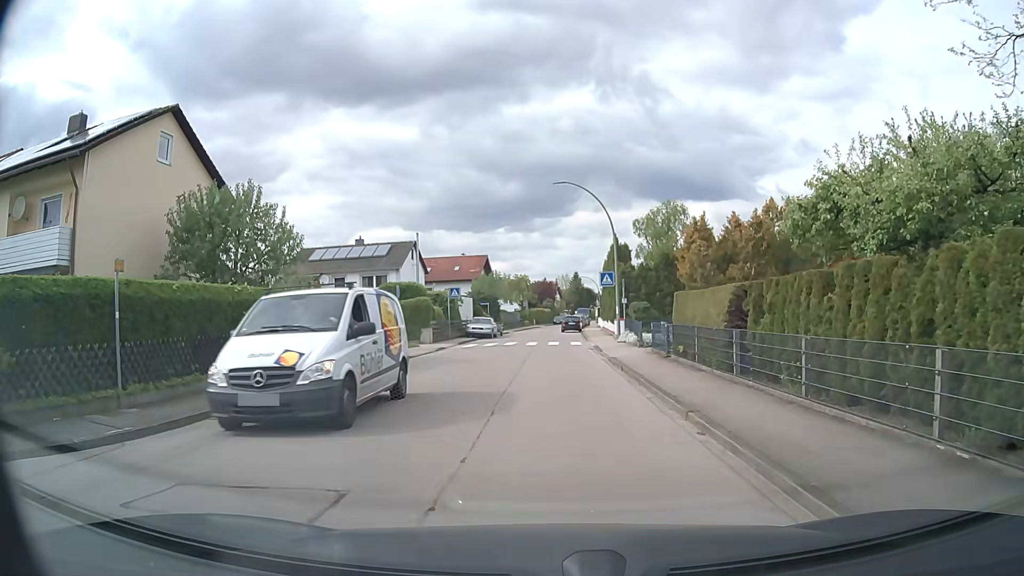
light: Day
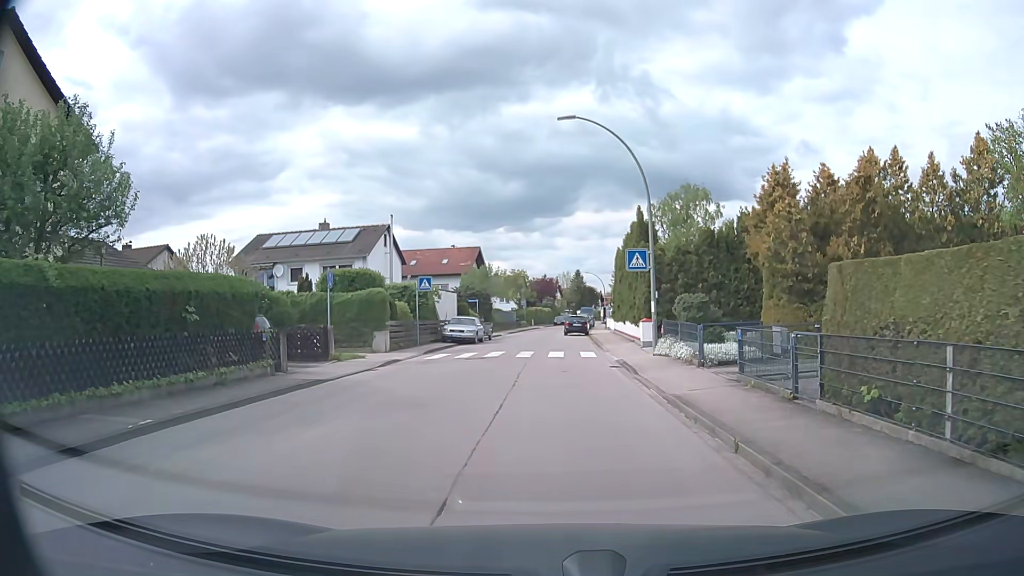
(+0.1, +10.4) m; 0°
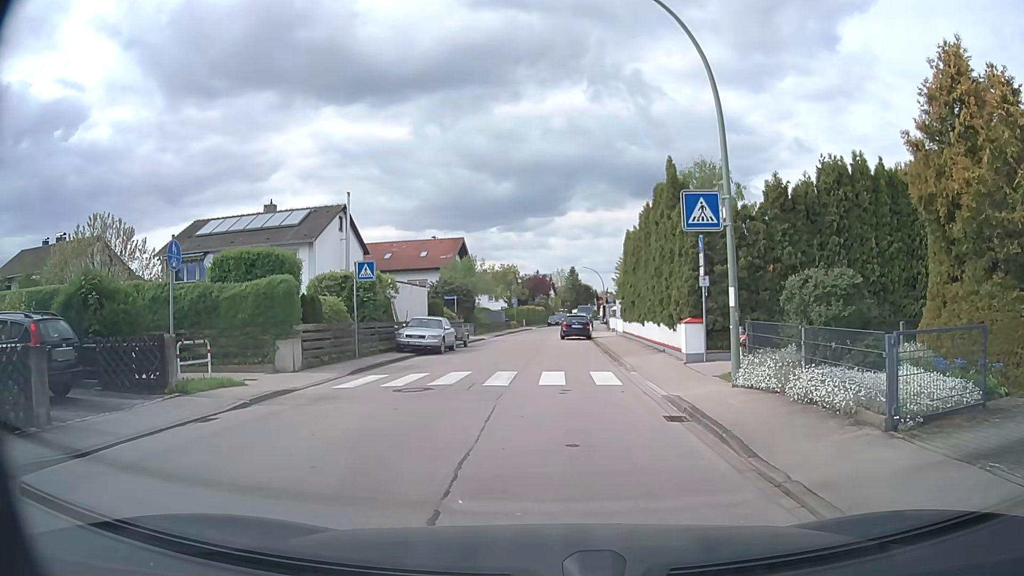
(+0.1, +9.4) m; +1°
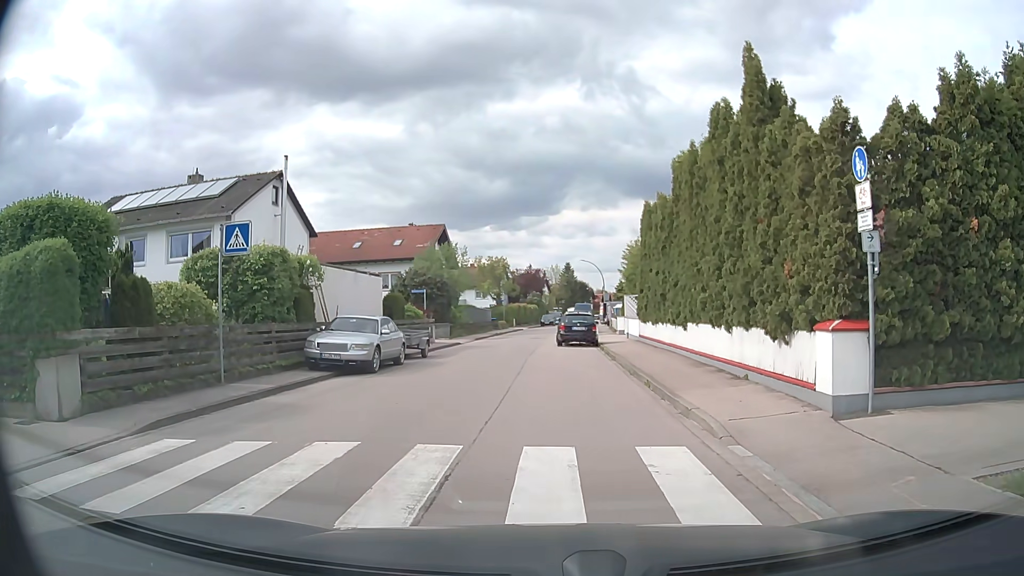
(0.0, +9.3) m; 0°
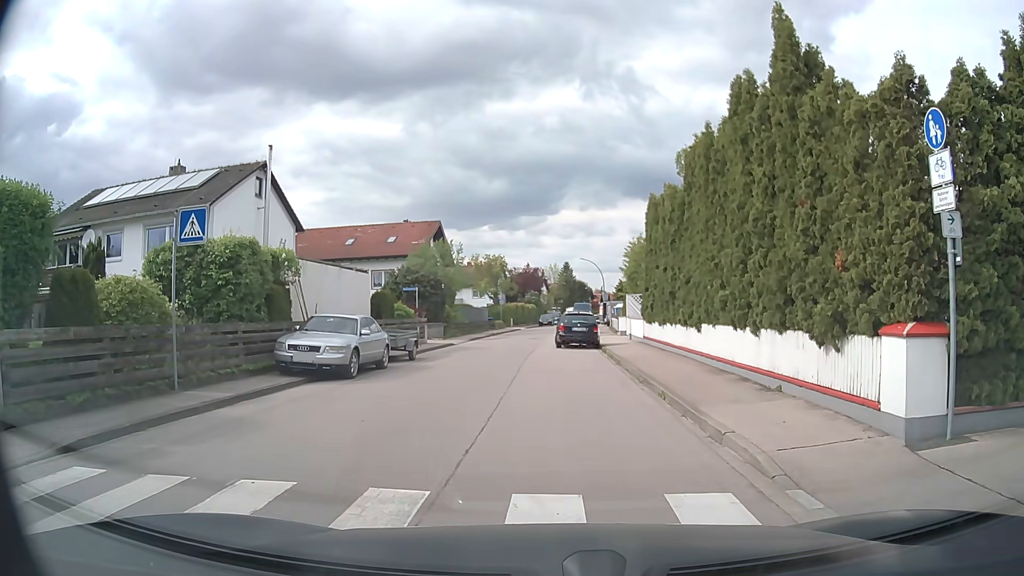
(0.0, +1.9) m; 0°
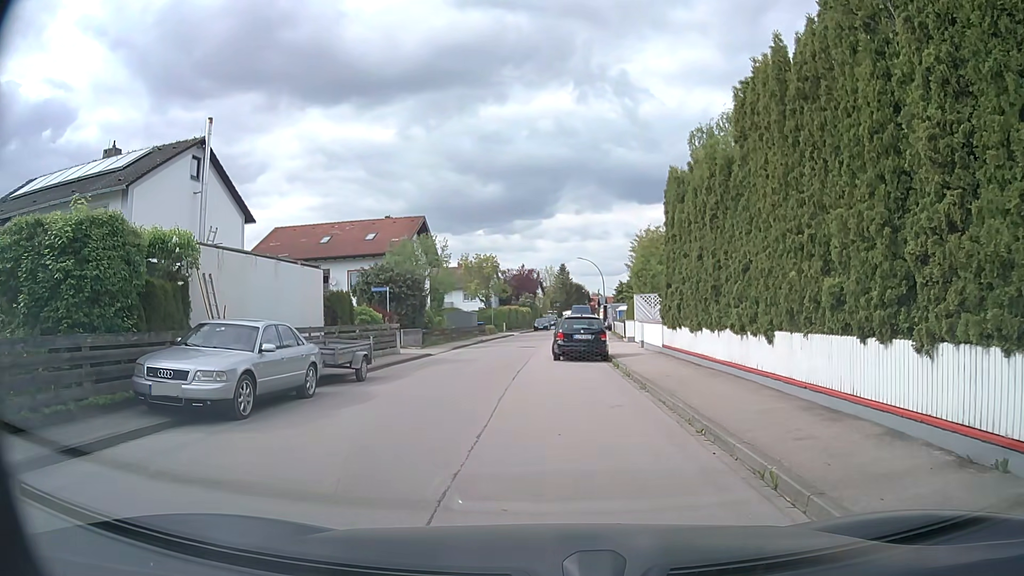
(+0.1, +5.7) m; +1°
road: residential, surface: asphalt
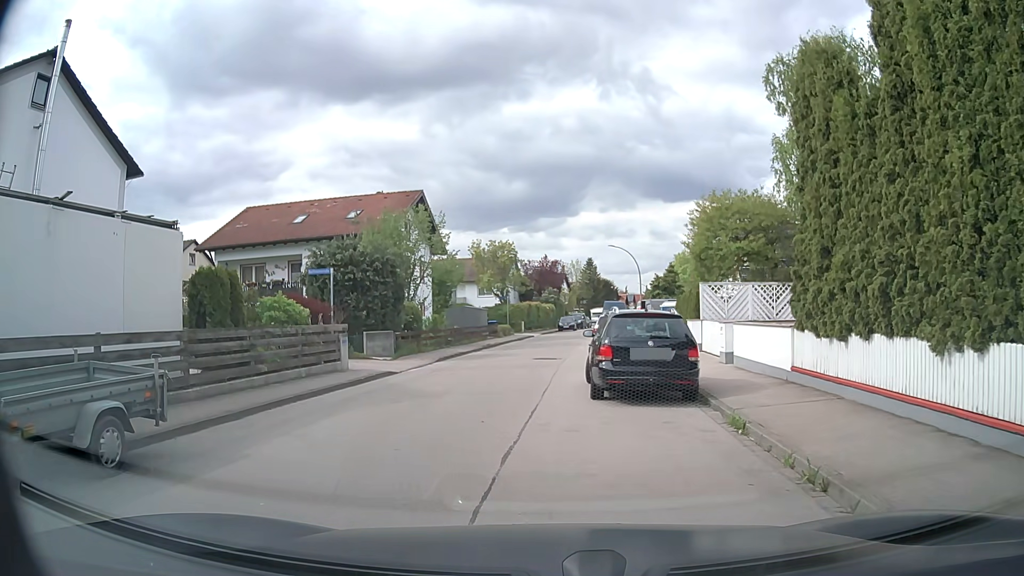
(-0.1, +10.6) m; -1°
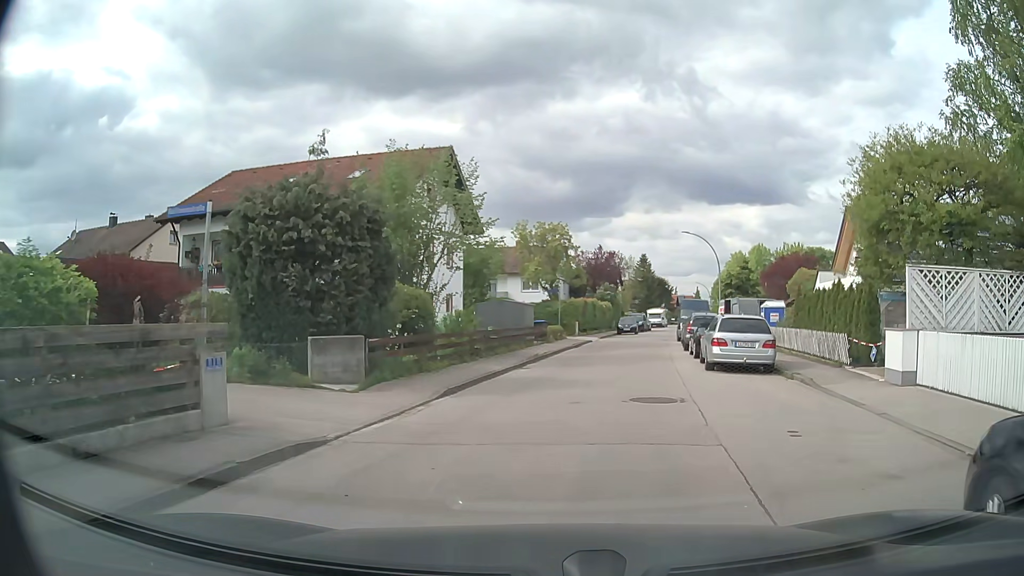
(-1.2, +11.1) m; -4°
(+1, +10) (+2, +20) (+3, +30) (+5, +40) (+7, +49) (+10, +59) (+12, +69) (+14, +79) (+16, +88) (+18, +98) m
